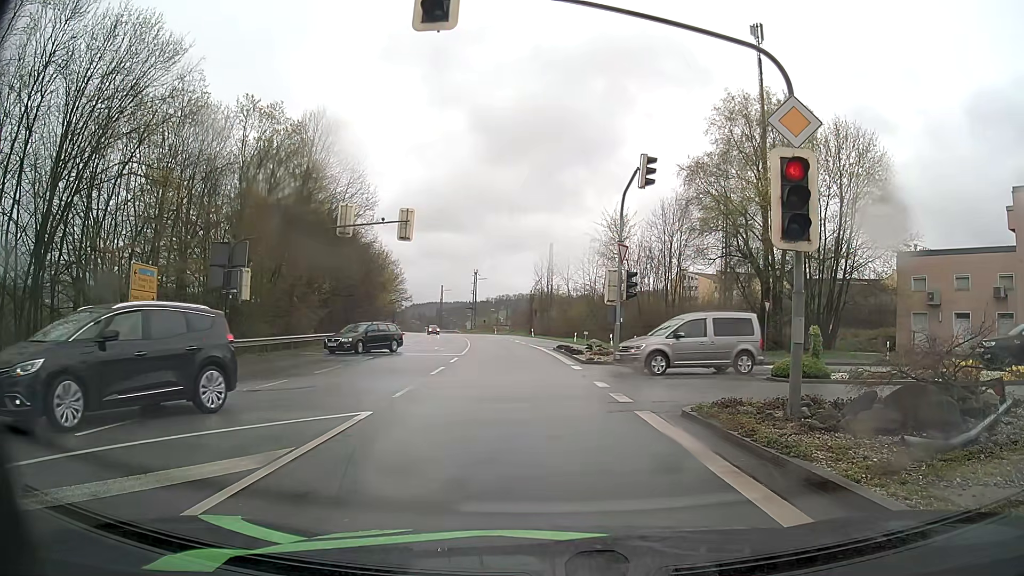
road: primary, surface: asphalt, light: Day
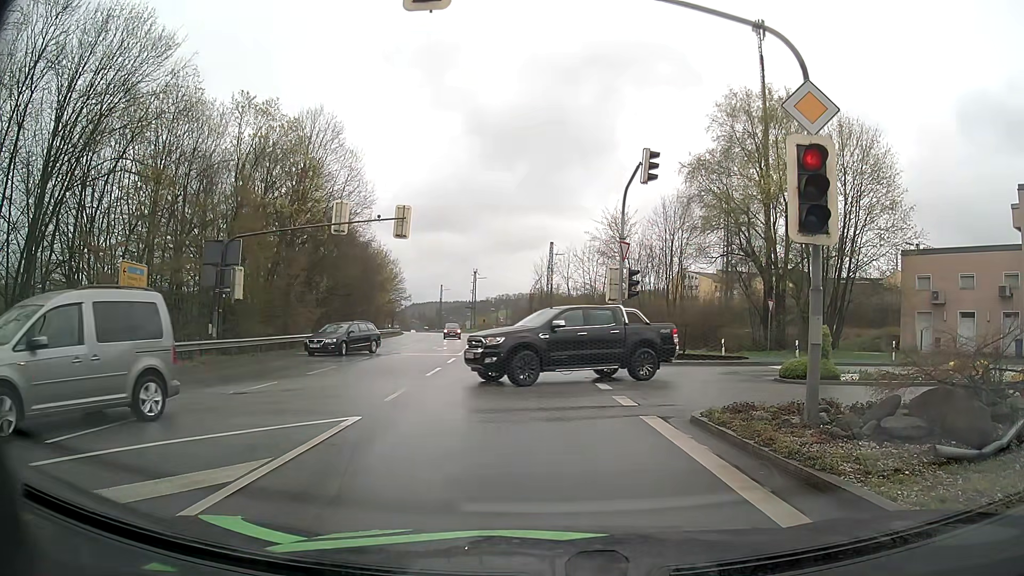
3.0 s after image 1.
(0.0, +0.7) m; 0°
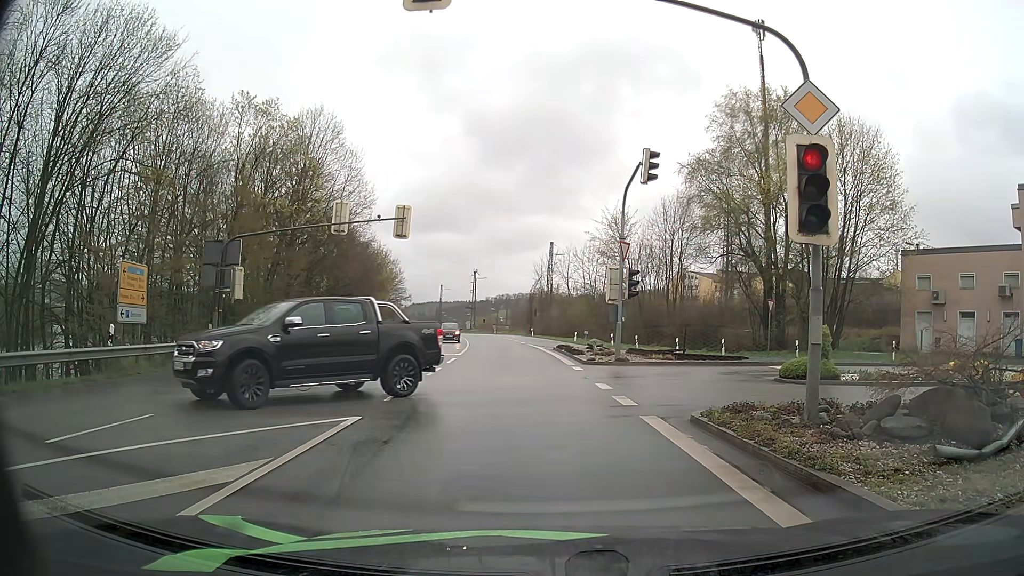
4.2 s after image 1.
(0.0, 0.0) m; 0°
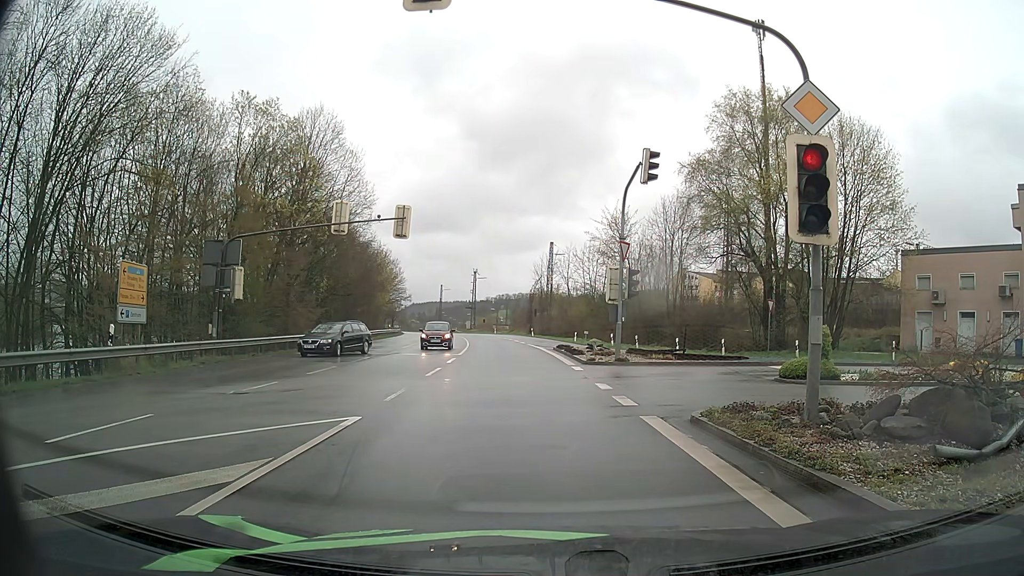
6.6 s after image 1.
(0.0, 0.0) m; 0°
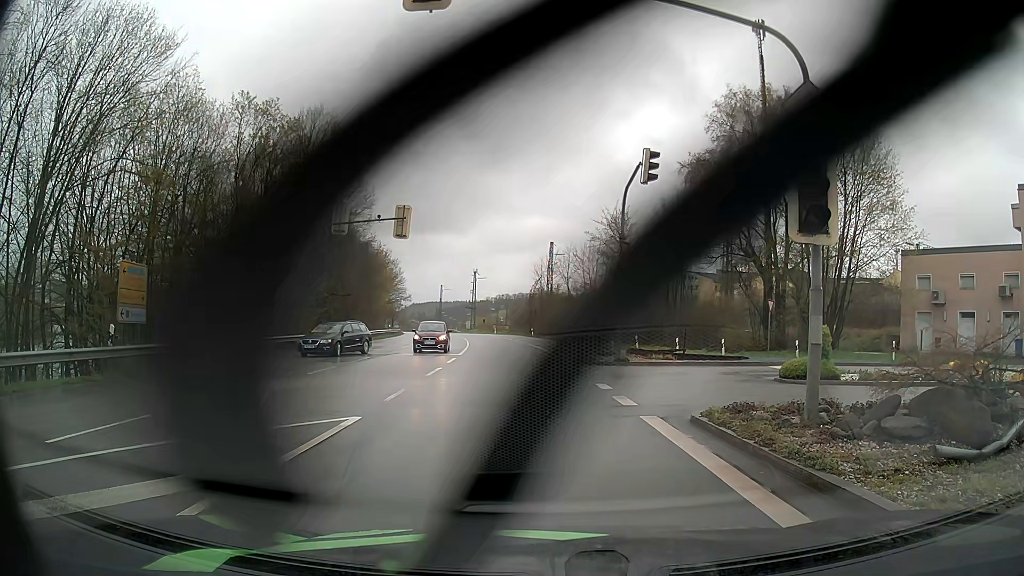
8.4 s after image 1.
(0.0, 0.0) m; 0°
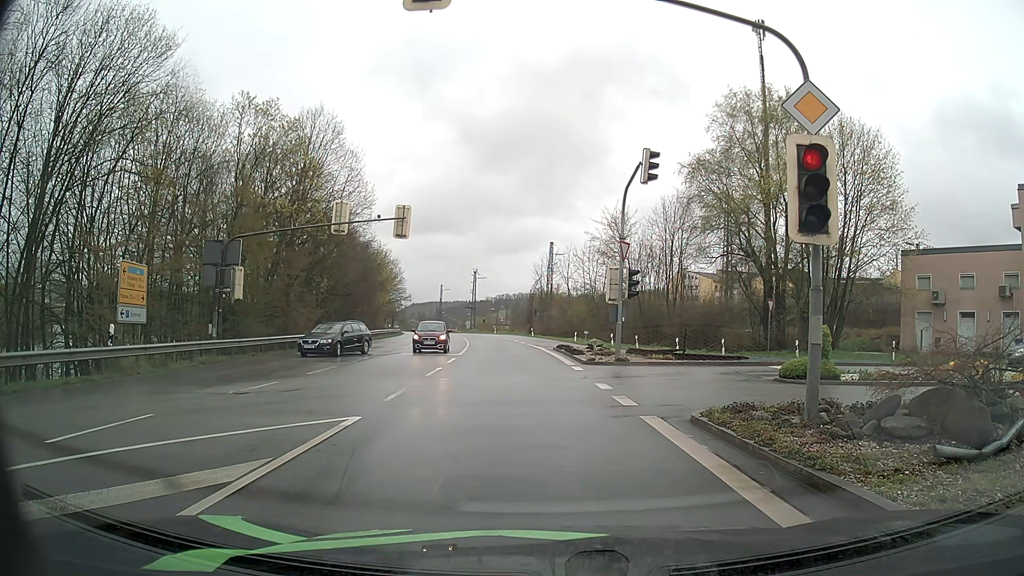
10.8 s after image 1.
(0.0, 0.0) m; 0°
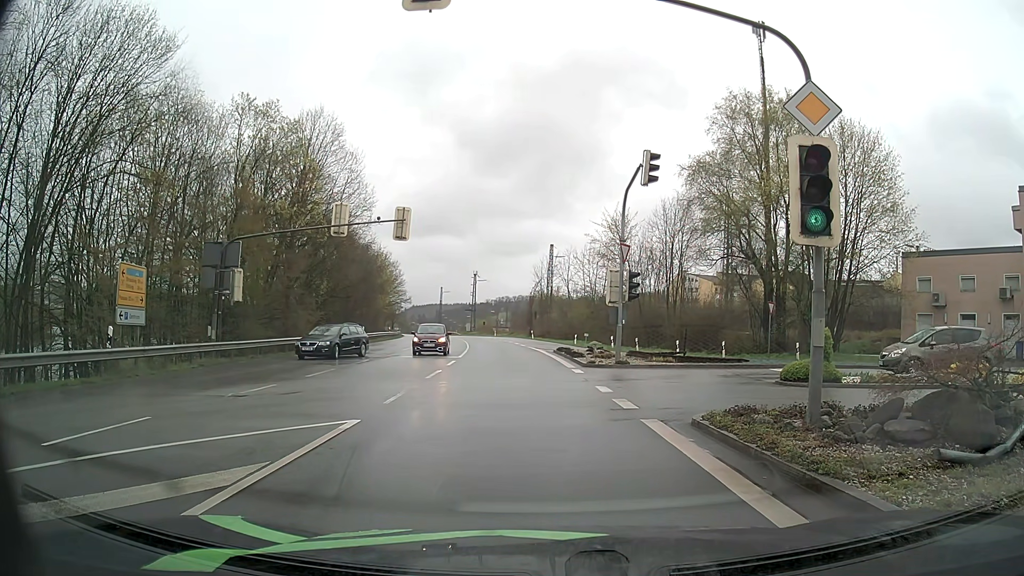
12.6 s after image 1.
(0.0, 0.0) m; 0°
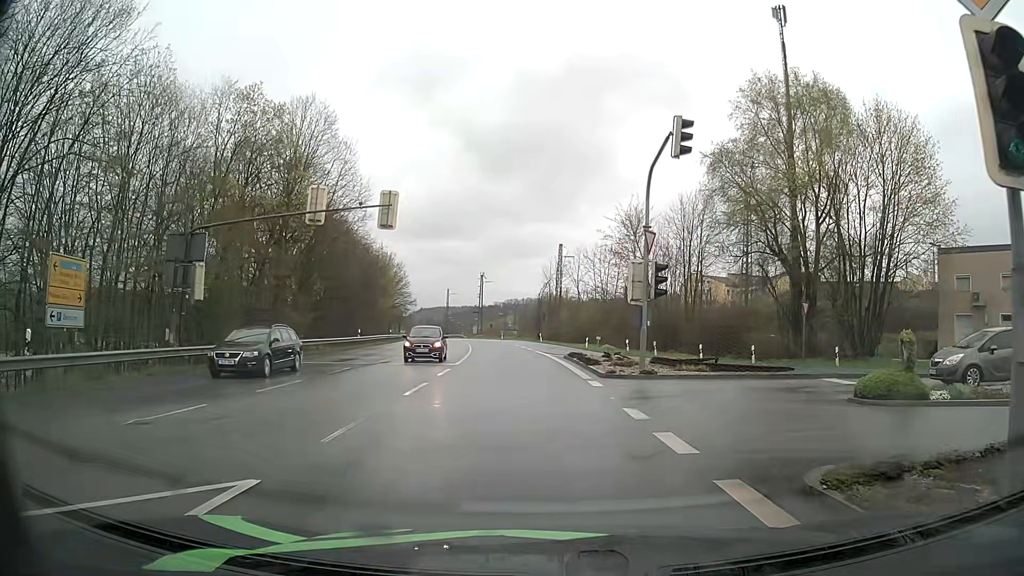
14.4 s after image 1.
(-0.1, +4.2) m; -2°
(0, +10) (-1, +20) (-1, +30) (-2, +40) (-3, +50) (-4, +60) (-6, +70) (-7, +80) (-9, +89) (-11, +99) m
